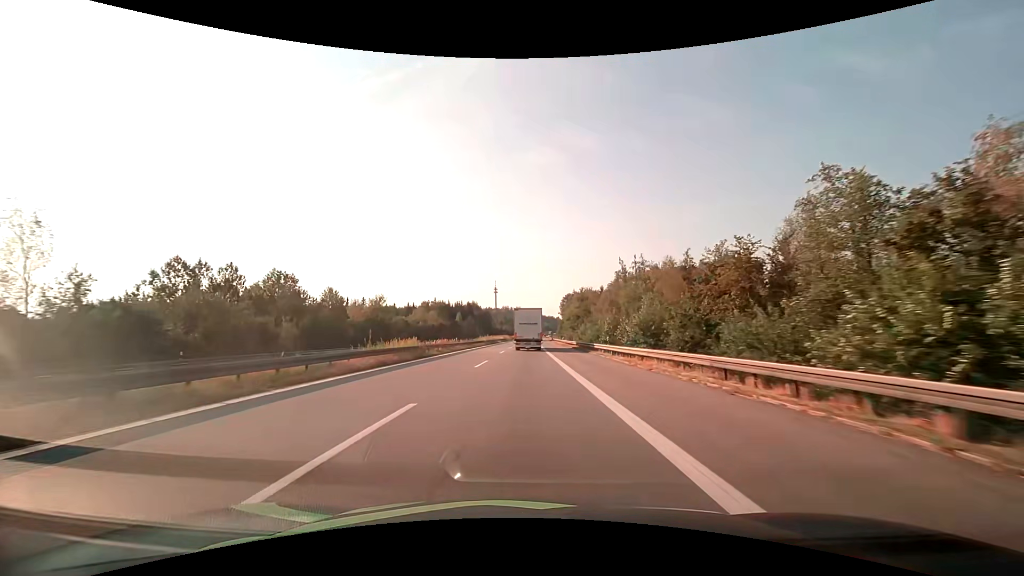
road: motorway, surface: asphalt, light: Day
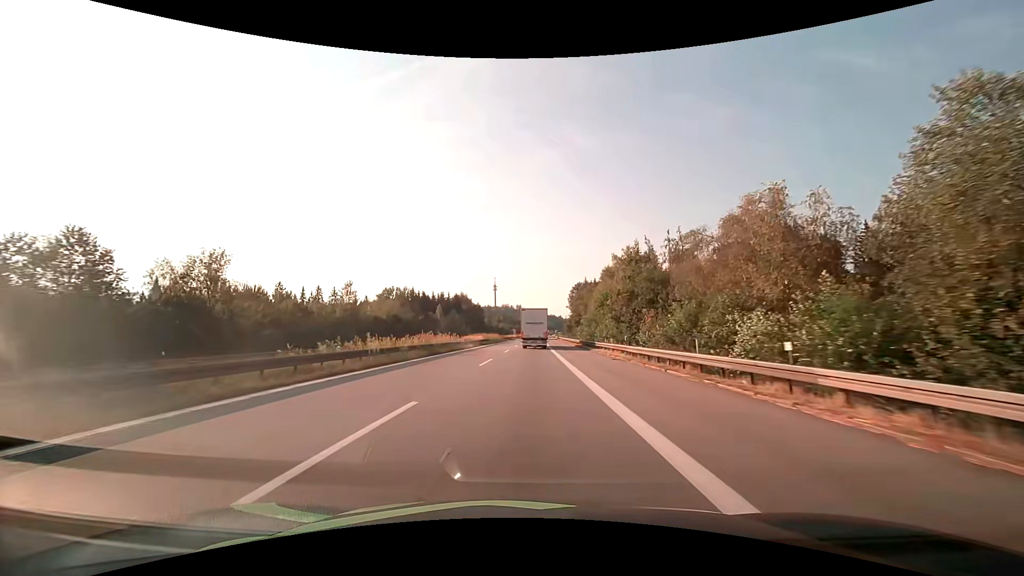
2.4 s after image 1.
(+0.1, +53.0) m; 0°
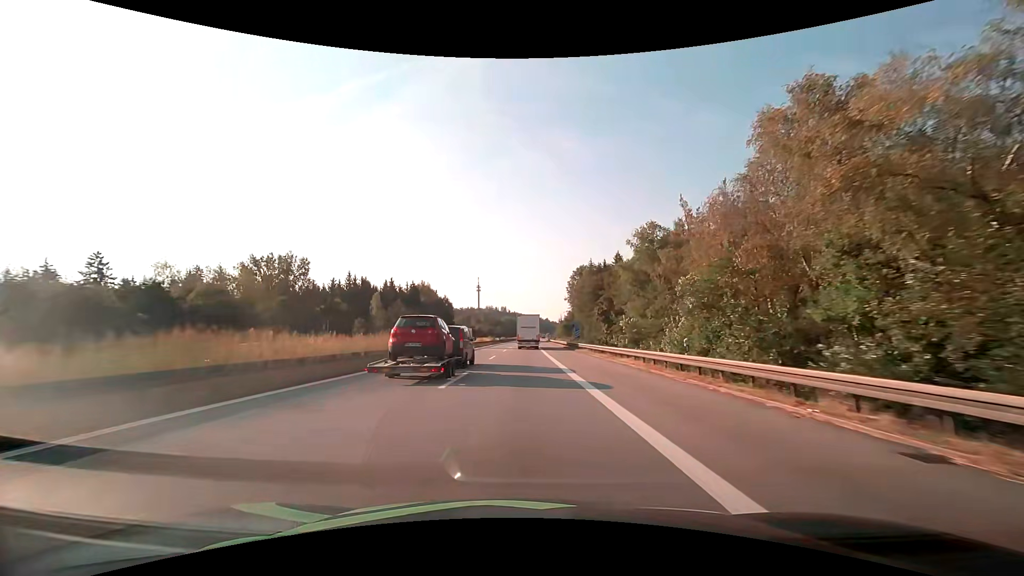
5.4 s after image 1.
(+0.7, +61.8) m; +2°
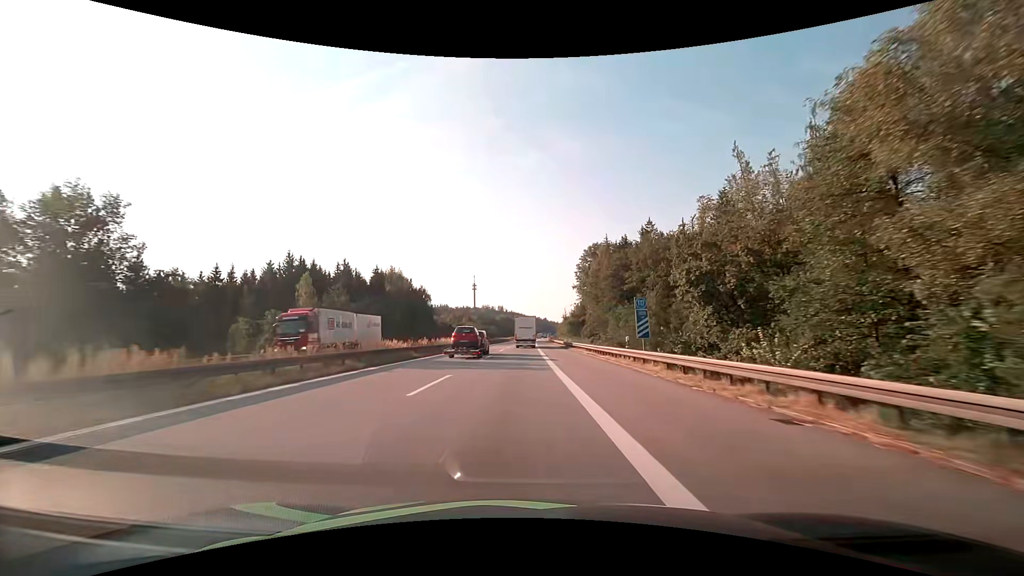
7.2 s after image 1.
(+0.2, +37.4) m; 0°
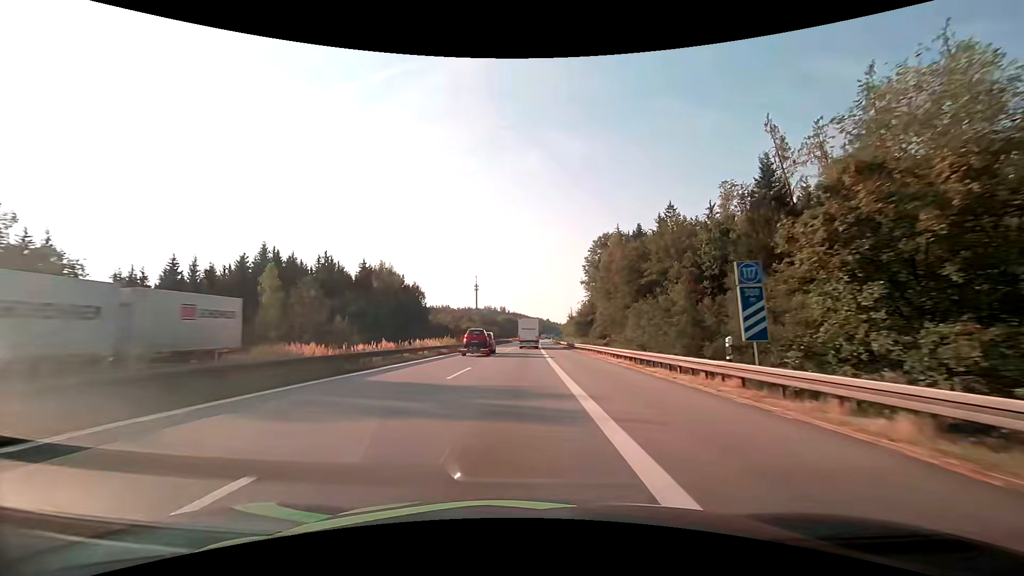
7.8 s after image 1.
(0.0, +12.5) m; 0°
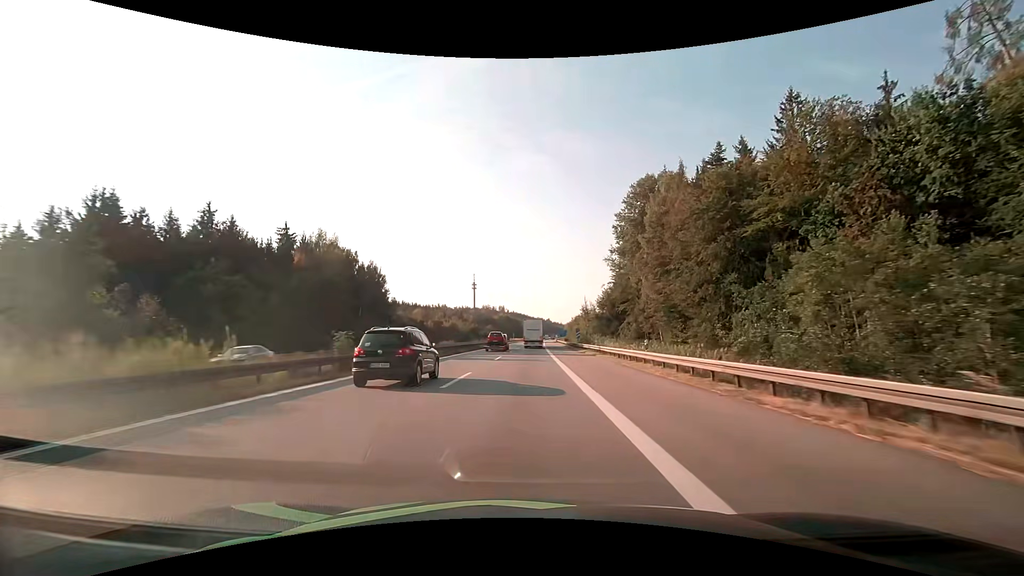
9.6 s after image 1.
(-0.1, +38.8) m; 0°
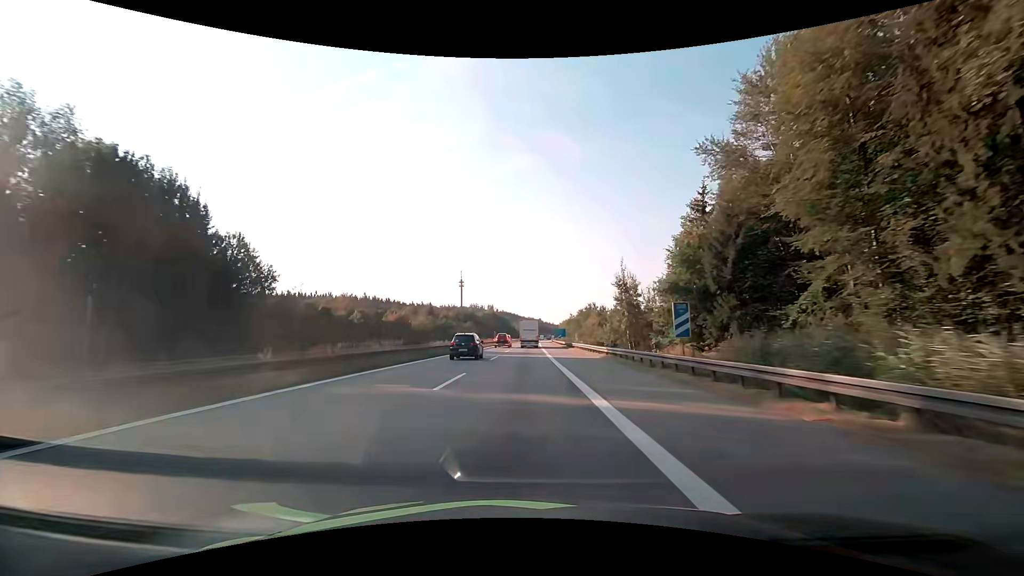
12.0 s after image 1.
(+0.5, +54.2) m; +1°
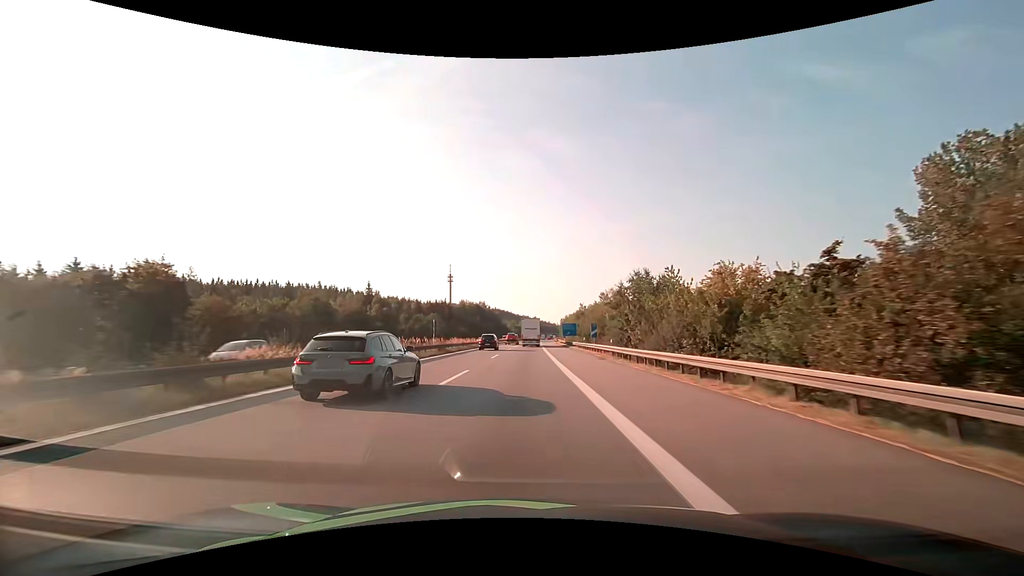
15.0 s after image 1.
(+0.4, +70.2) m; +1°
(0, +10) (0, +20) (0, +30) (0, +40) (0, +50) (0, +60) (+1, +70) (+1, +80) (+1, +90) (+1, +100) m
